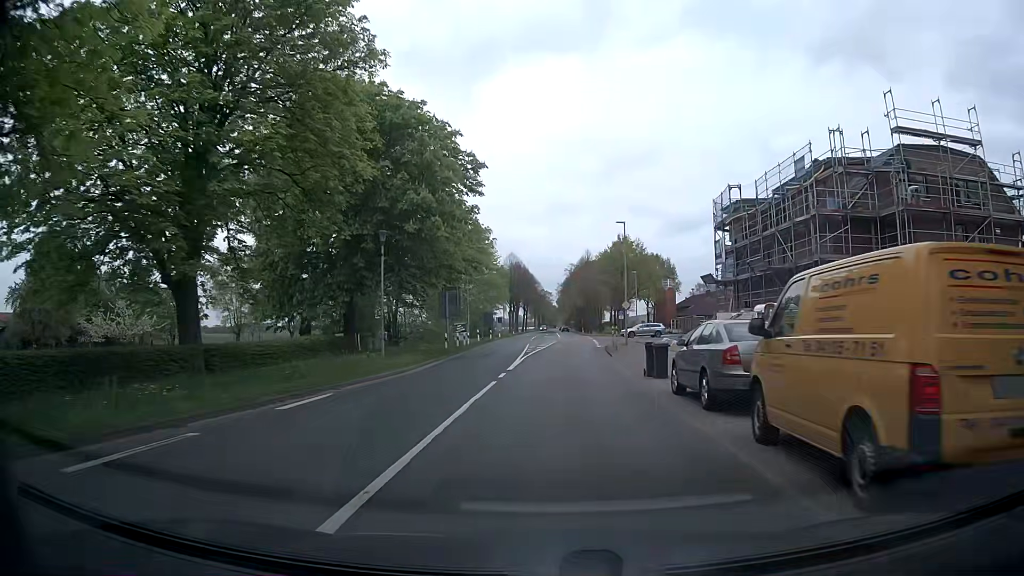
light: Day
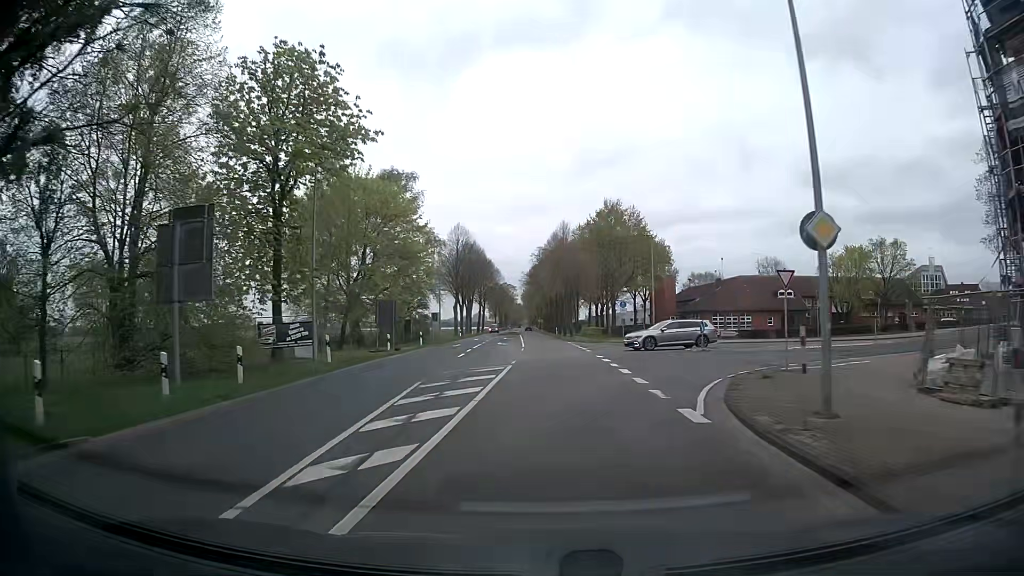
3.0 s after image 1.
(+1.2, +36.0) m; +4°
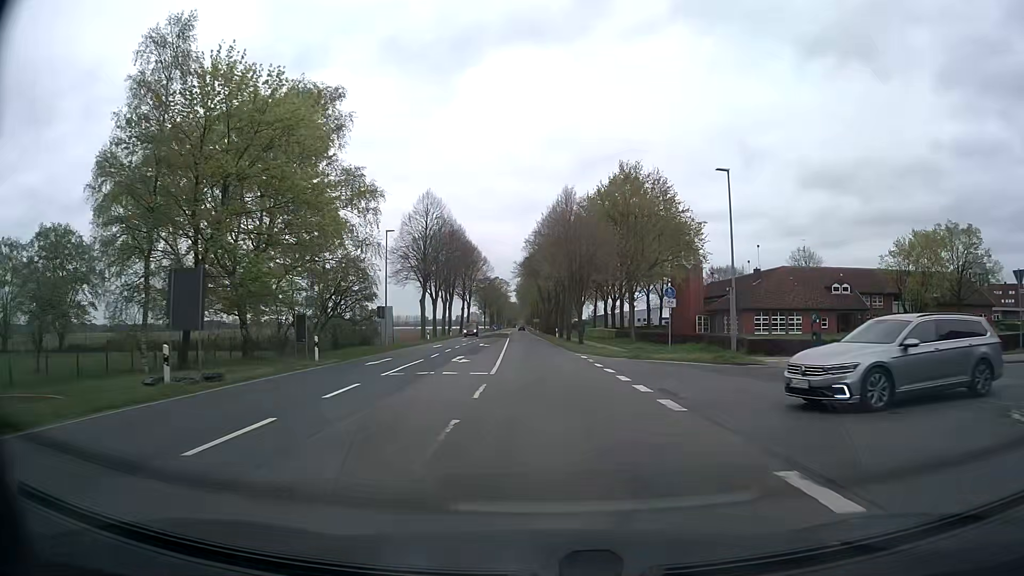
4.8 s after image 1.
(0.0, +23.1) m; 0°
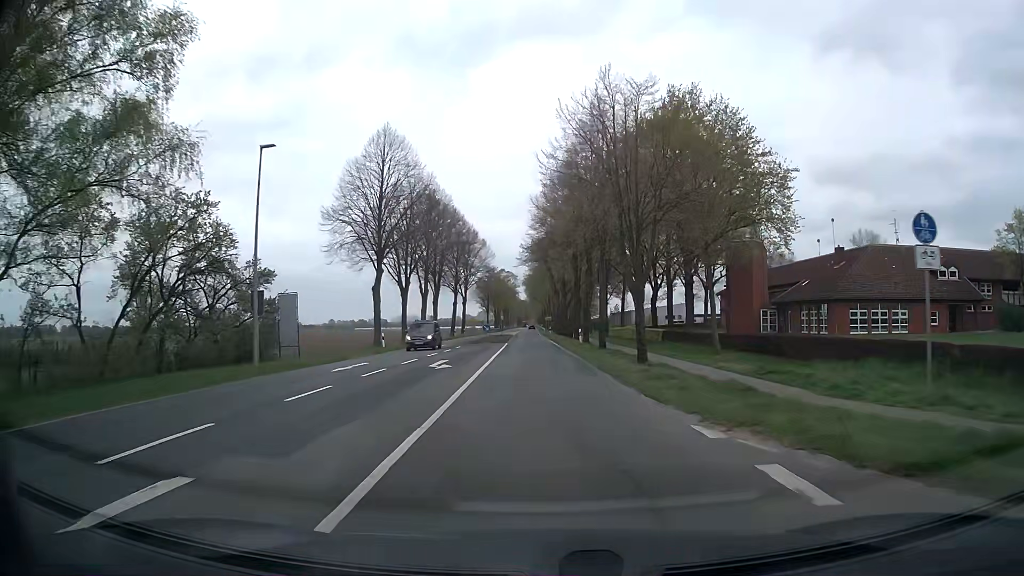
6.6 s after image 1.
(0.0, +24.1) m; 0°
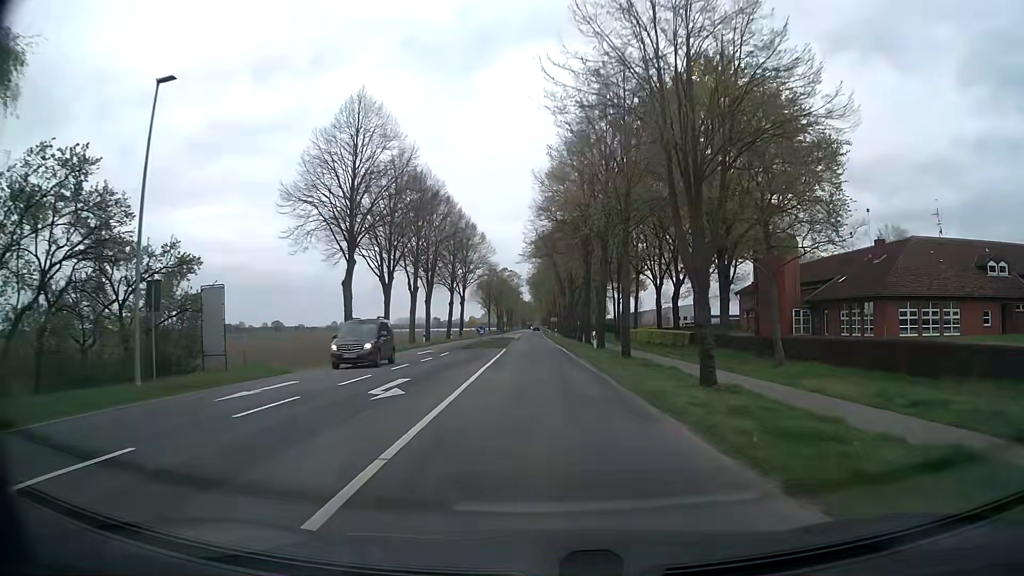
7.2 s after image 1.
(0.0, +8.2) m; -1°
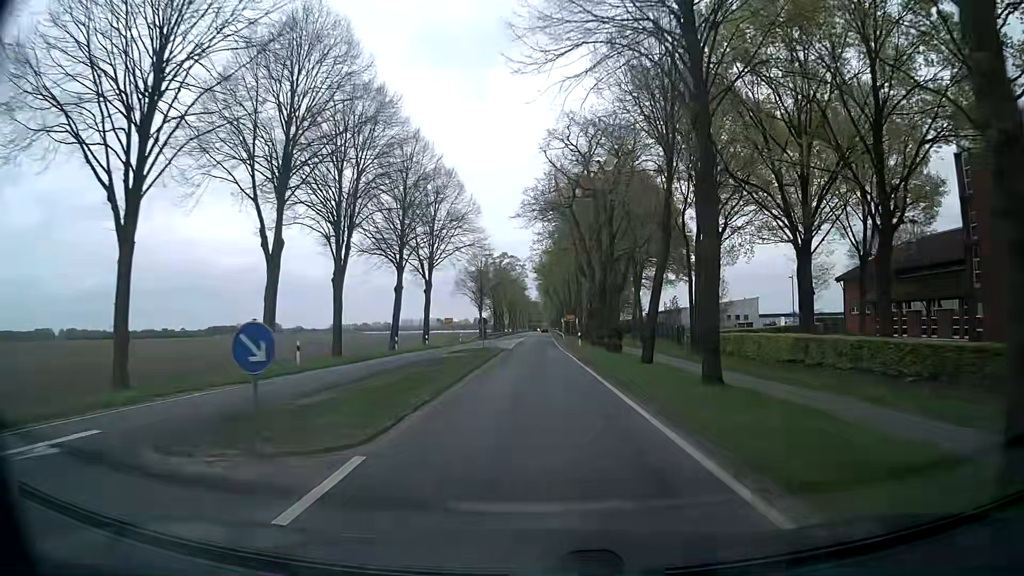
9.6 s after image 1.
(-0.2, +34.2) m; -1°
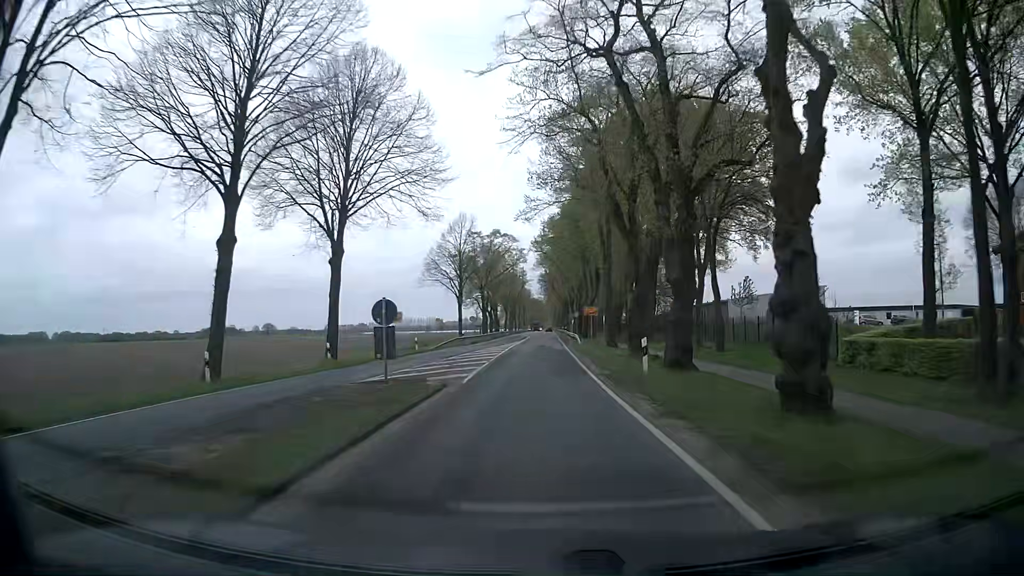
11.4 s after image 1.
(0.0, +27.3) m; 0°
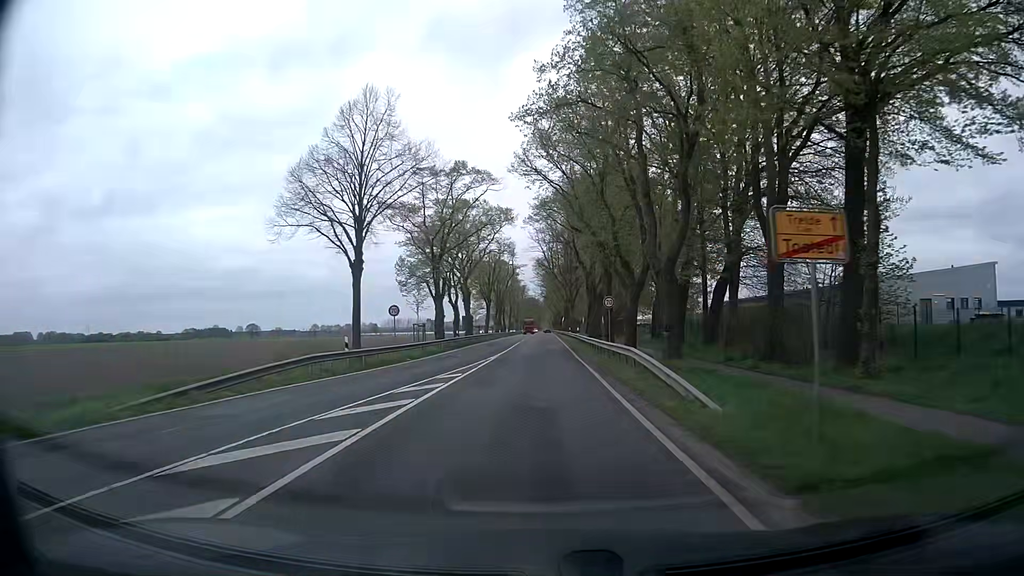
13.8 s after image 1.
(-0.2, +38.4) m; +1°
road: primary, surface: asphalt
(0, +10) (0, +20) (0, +30) (-1, +40) (-1, +50) (-1, +60) (-1, +70) (-1, +80) (-1, +90) (-1, +100) m
